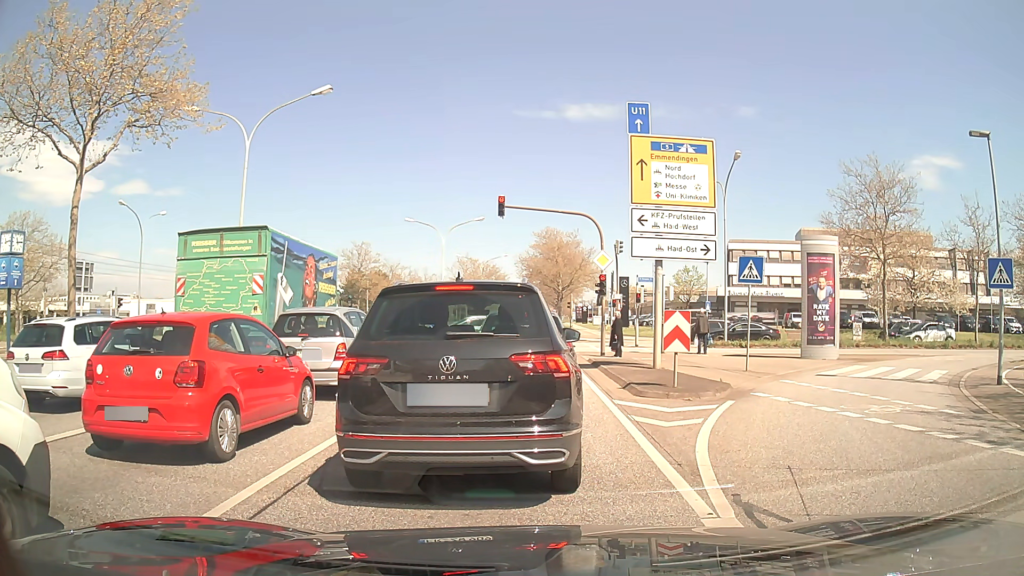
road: primary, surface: asphalt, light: Day
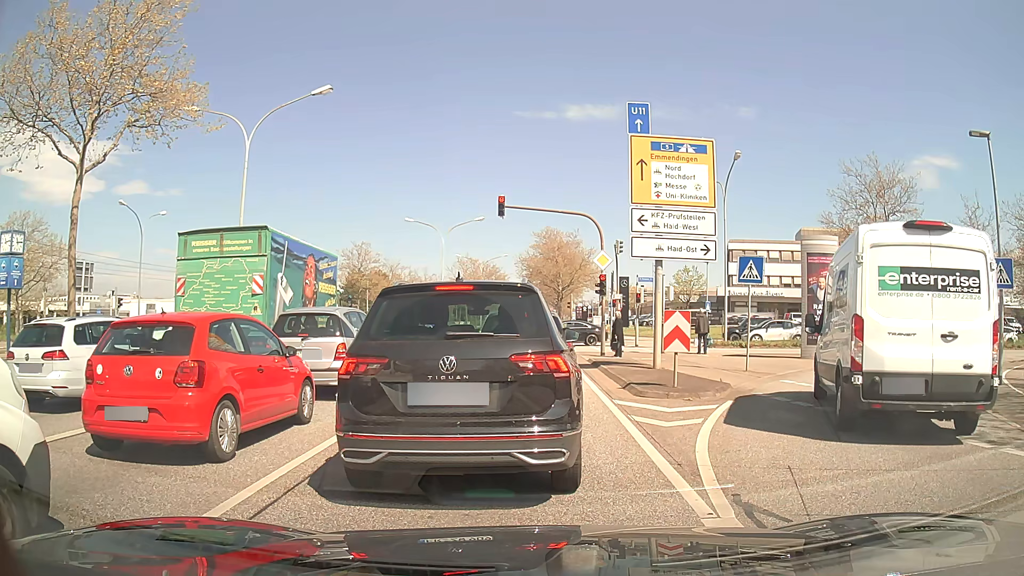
(0.0, 0.0) m; 0°
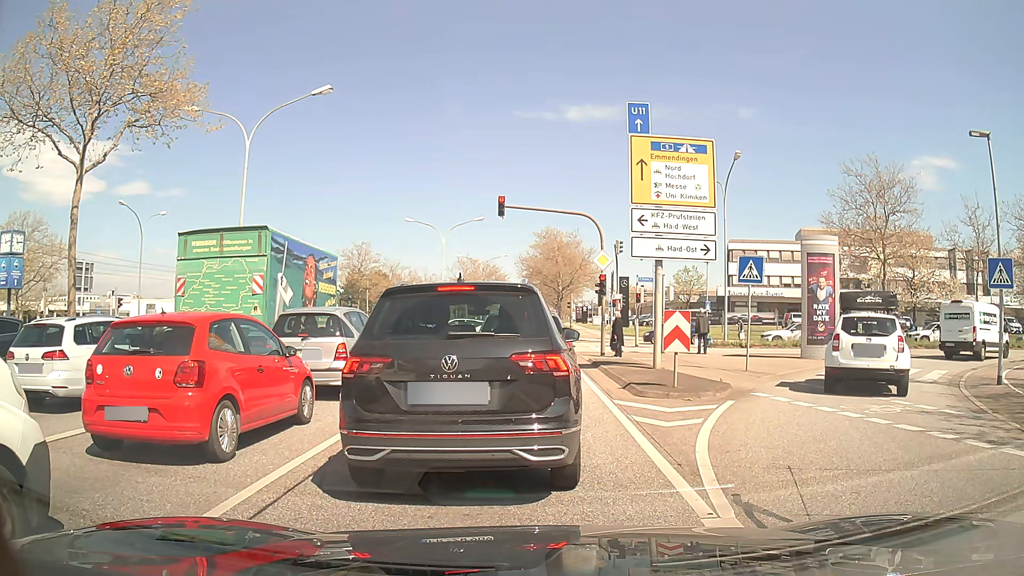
(0.0, 0.0) m; 0°
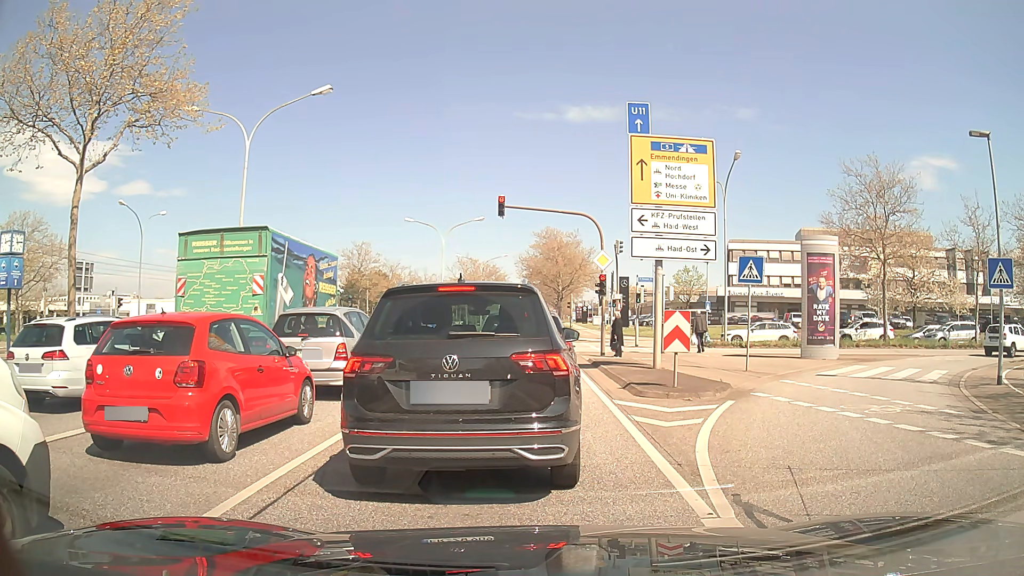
(0.0, 0.0) m; 0°
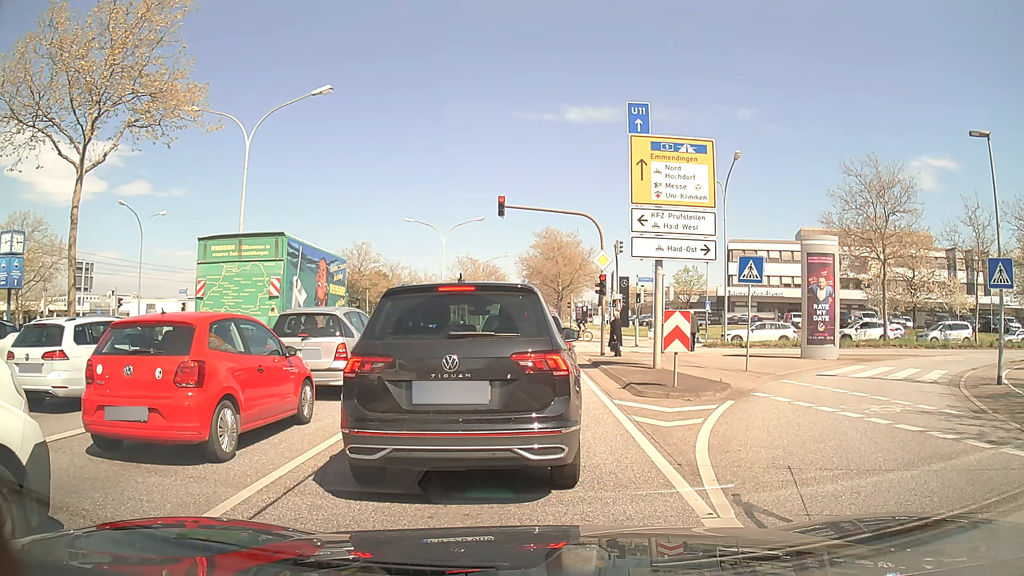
(0.0, 0.0) m; 0°
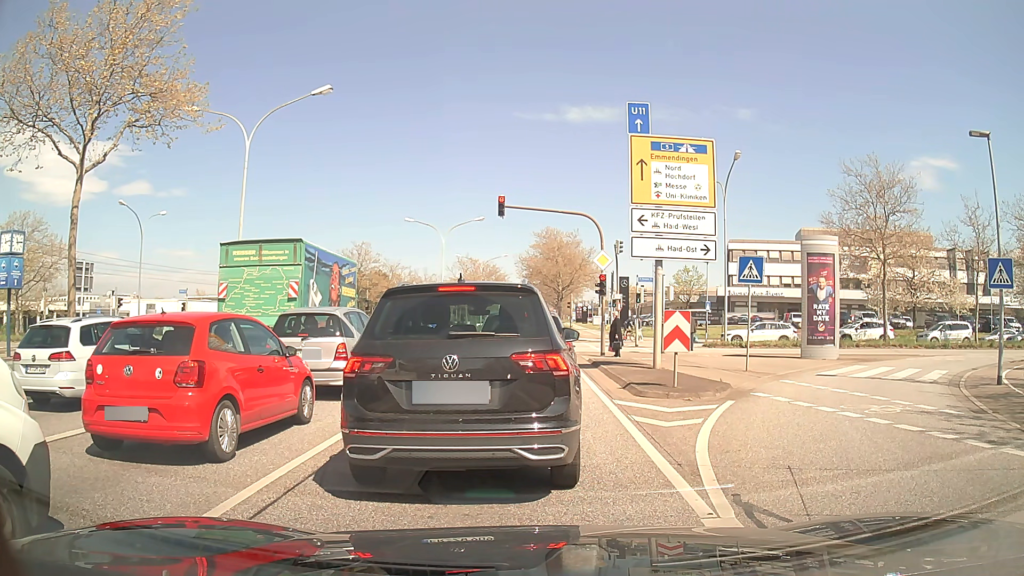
(0.0, 0.0) m; 0°
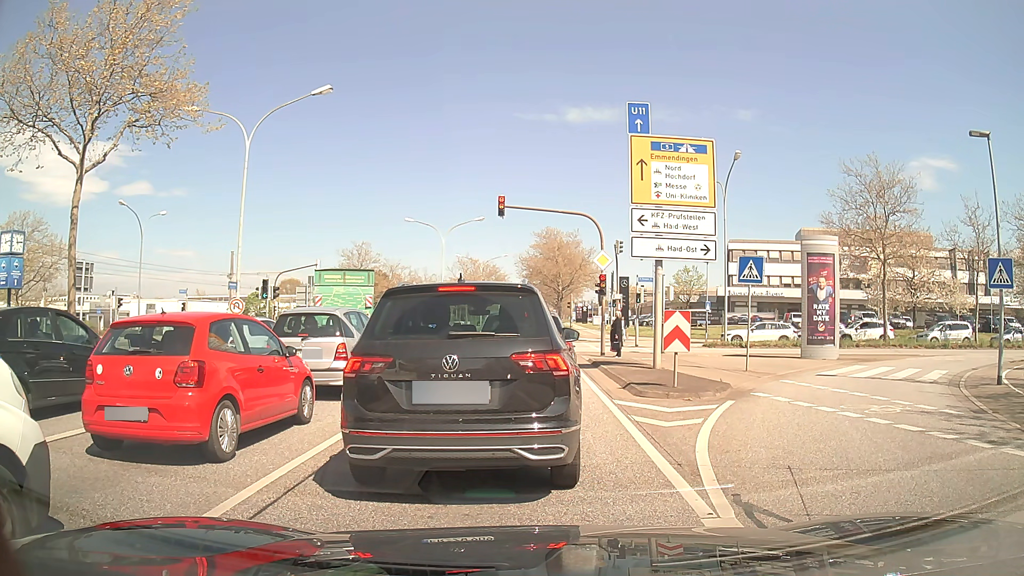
(0.0, 0.0) m; 0°
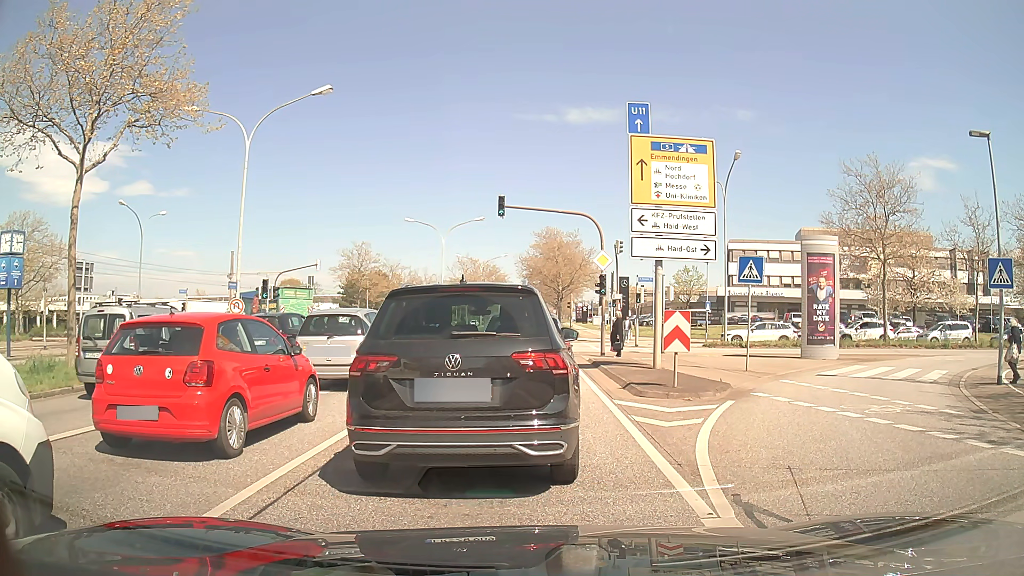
(0.0, 0.0) m; 0°
(0, +10) (0, +20) (0, +30) (0, +40) (0, +50) (0, +60) (0, +70) (0, +80) (0, +90) (+1, +100) m
